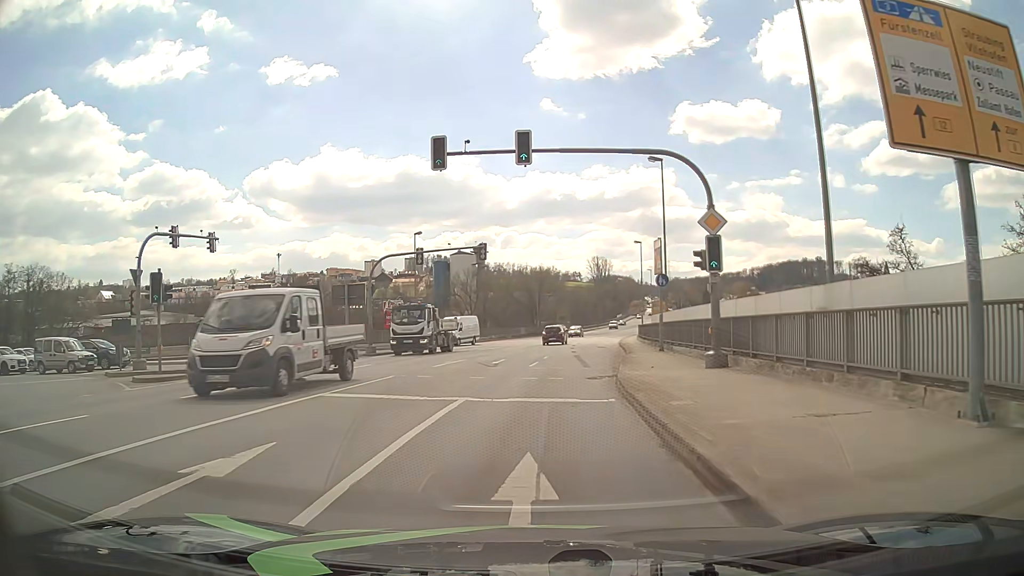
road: primary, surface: asphalt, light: Day
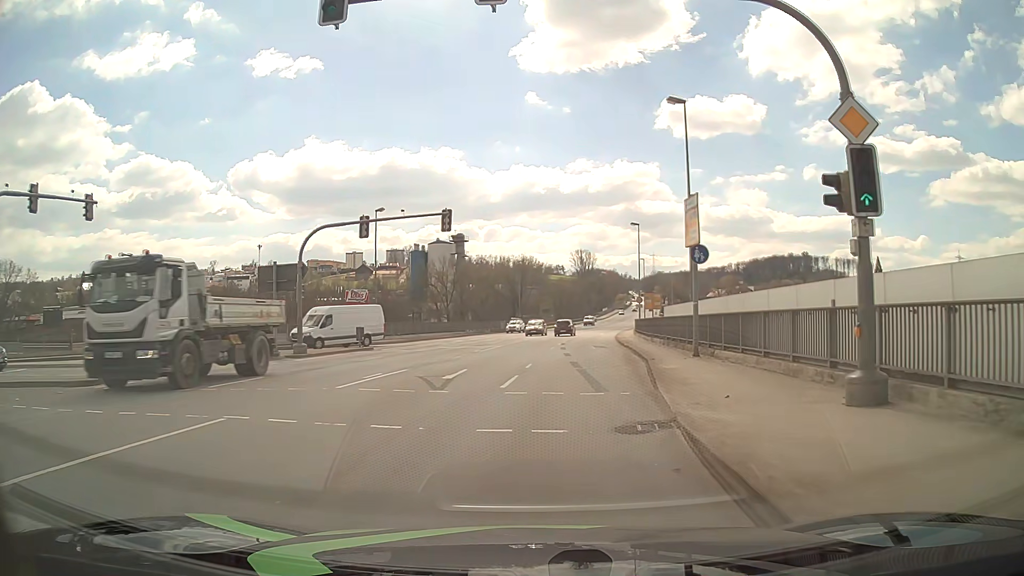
(+0.1, +9.4) m; +2°
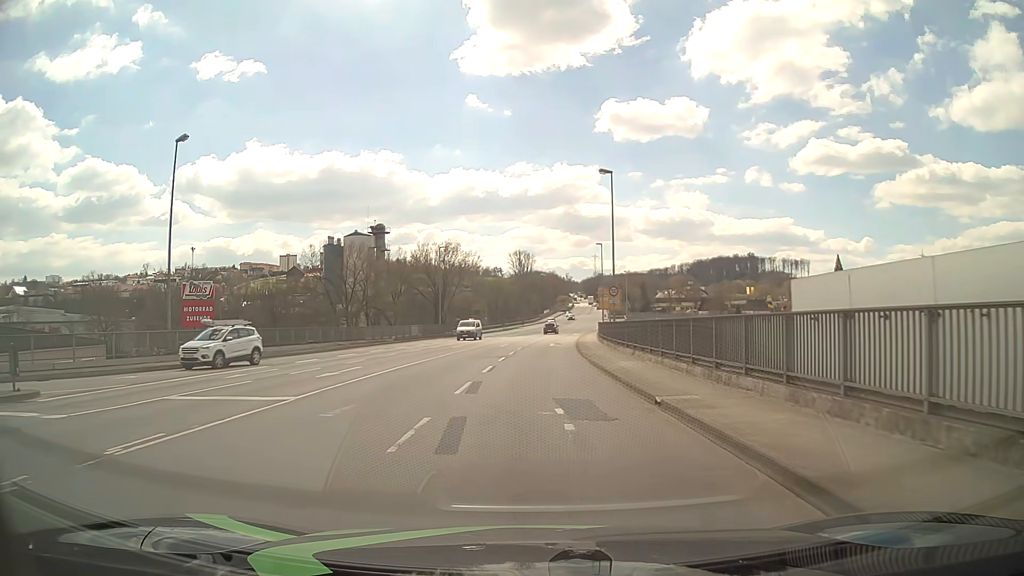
(+1.3, +23.4) m; +7°
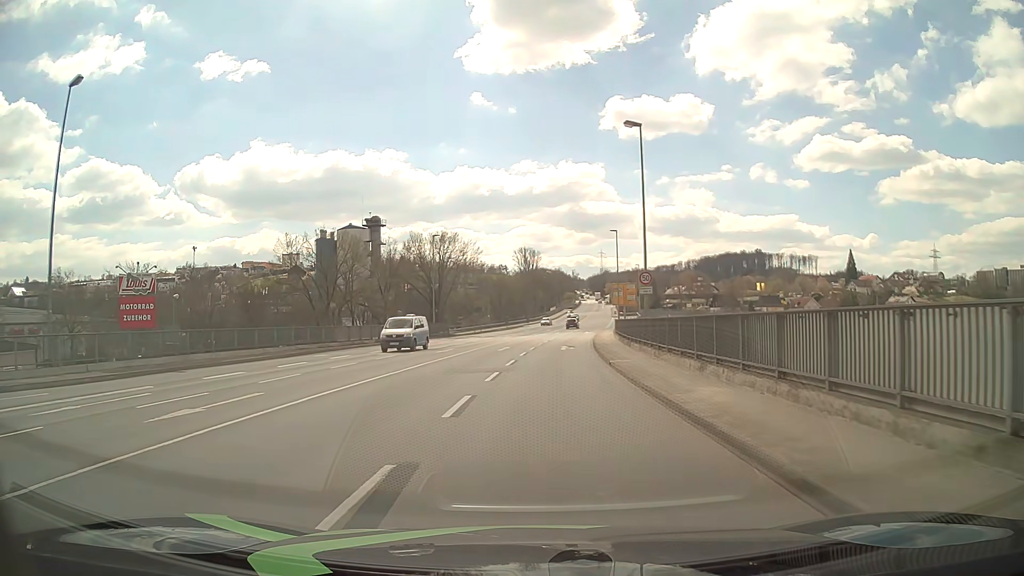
(-0.3, +9.3) m; -2°
